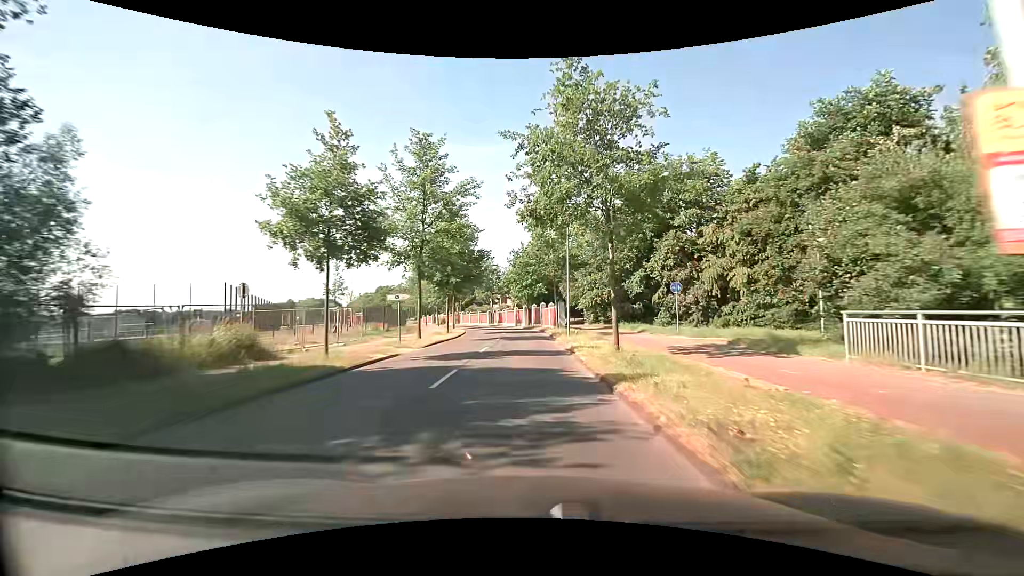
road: tertiary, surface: asphalt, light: Day
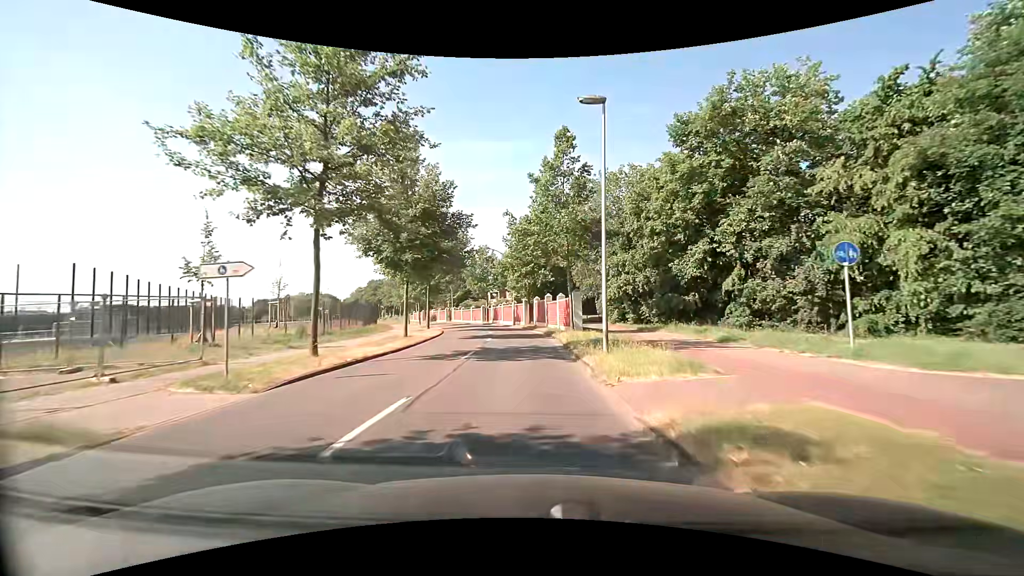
(-0.1, +14.2) m; -1°
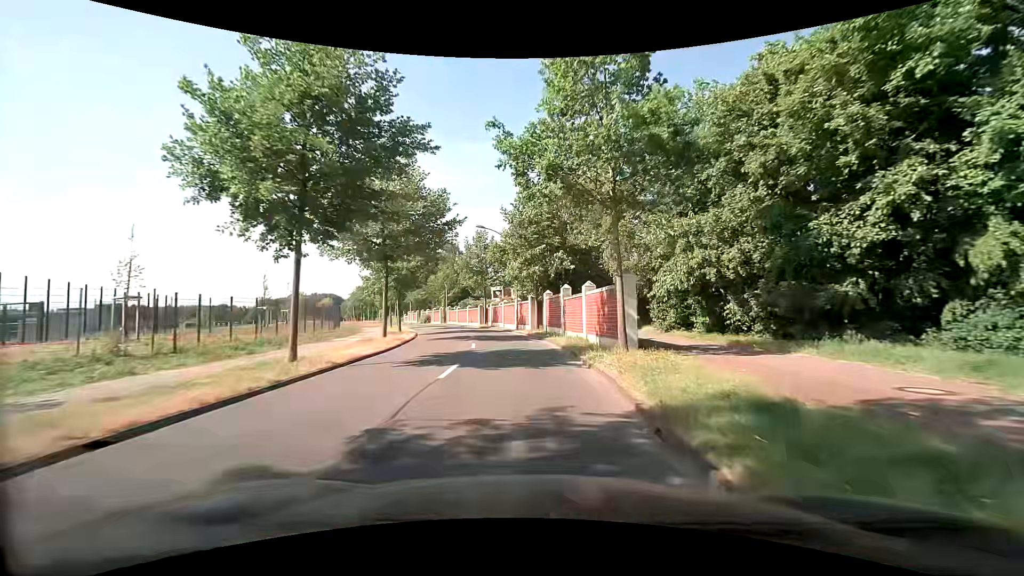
(0.0, +13.7) m; -1°
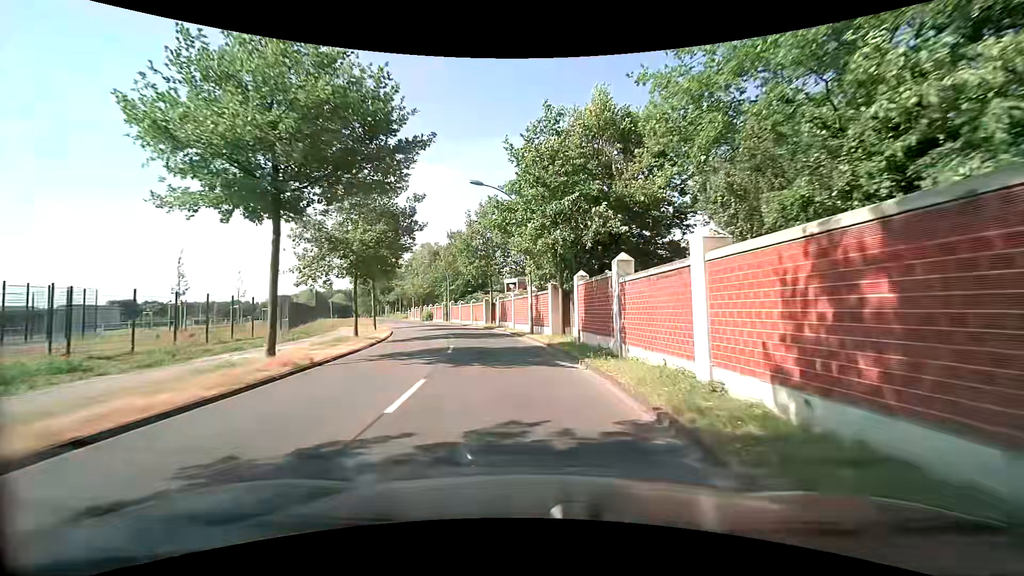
(-0.1, +13.2) m; -2°
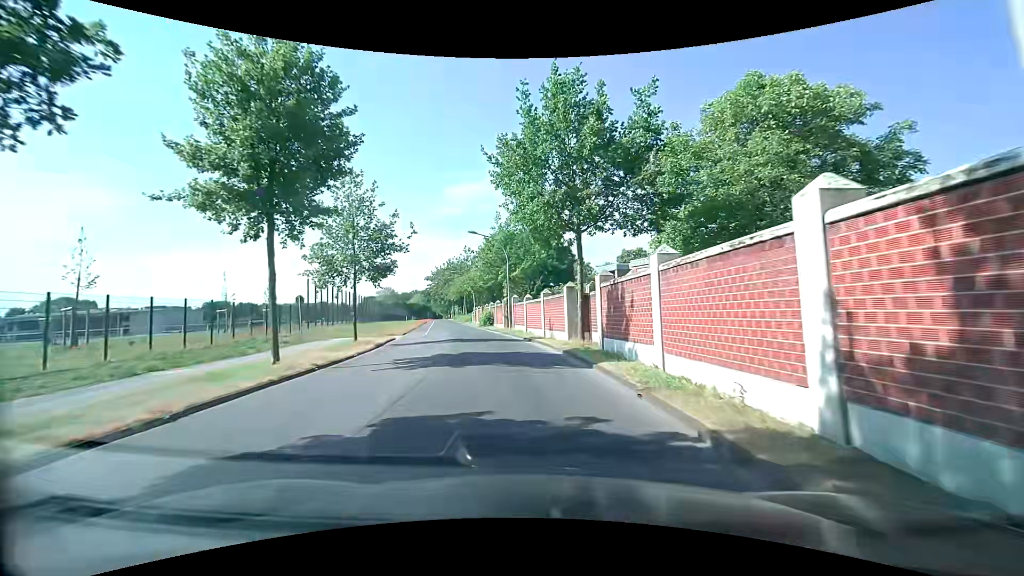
(-1.9, +25.2) m; -10°
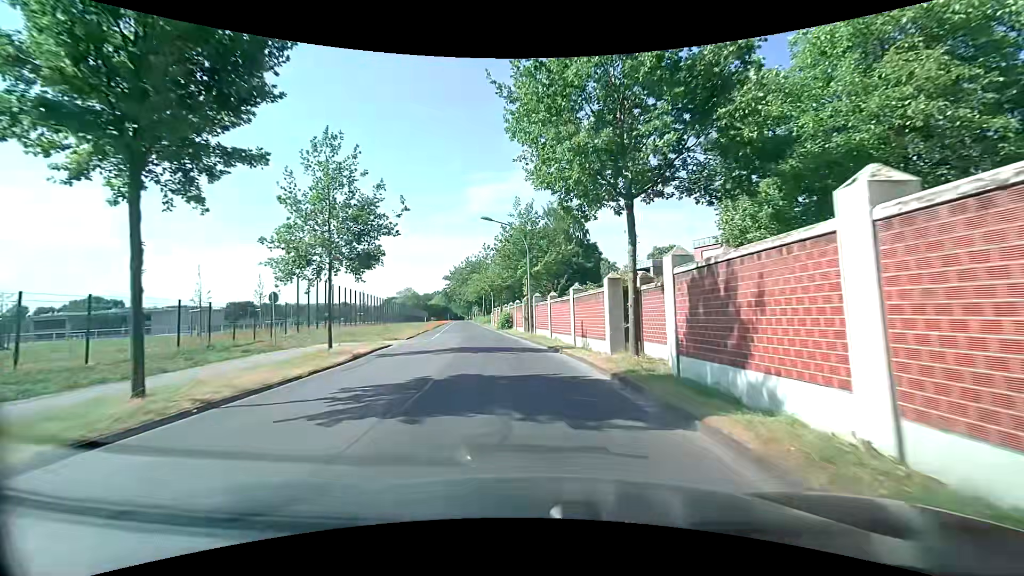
(-0.1, +6.2) m; -3°
(0, +10) (-1, +20) (-2, +30) (-3, +40) (-4, +50) (-6, +60) (-7, +70) (-9, +79) (-10, +89) (-11, +99) m
